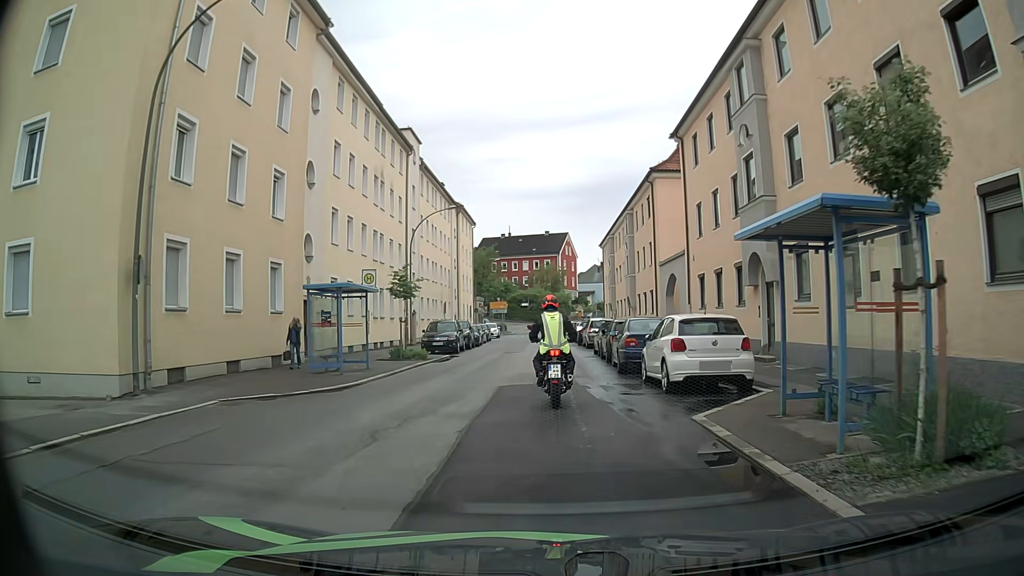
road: tertiary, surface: asphalt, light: Day
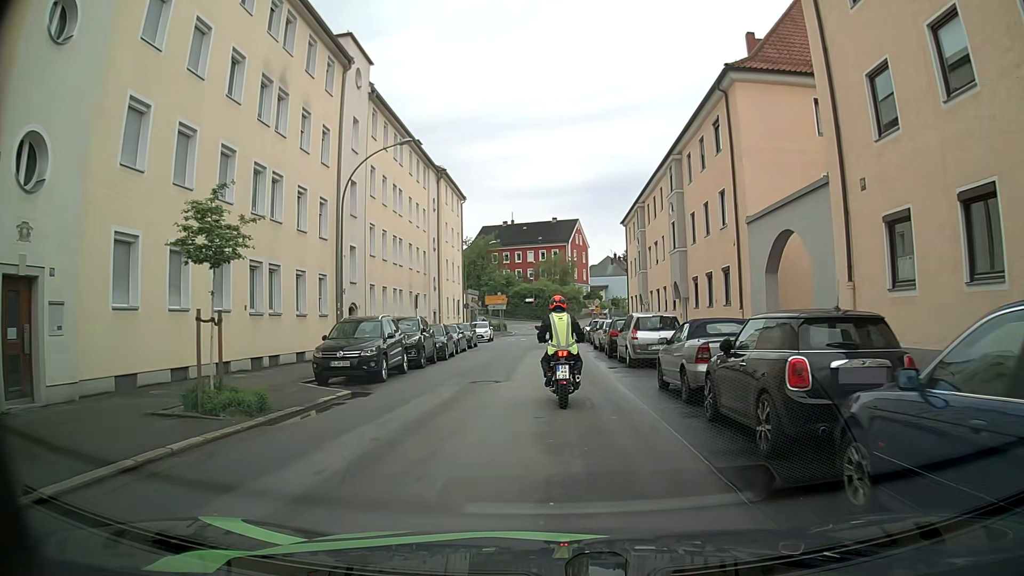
(-0.2, +16.1) m; 0°
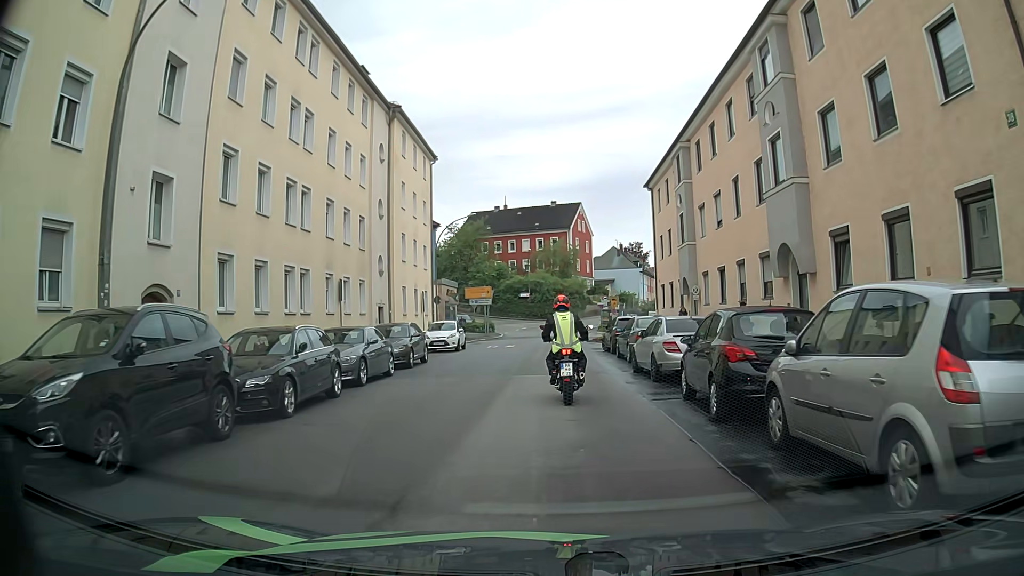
(-0.2, +16.1) m; -1°
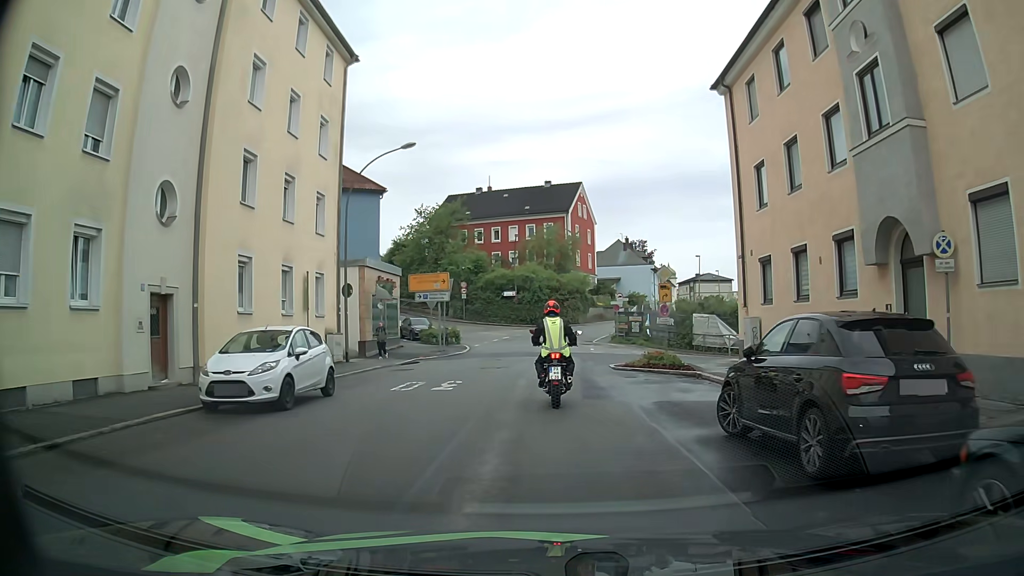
(+0.1, +20.5) m; -1°
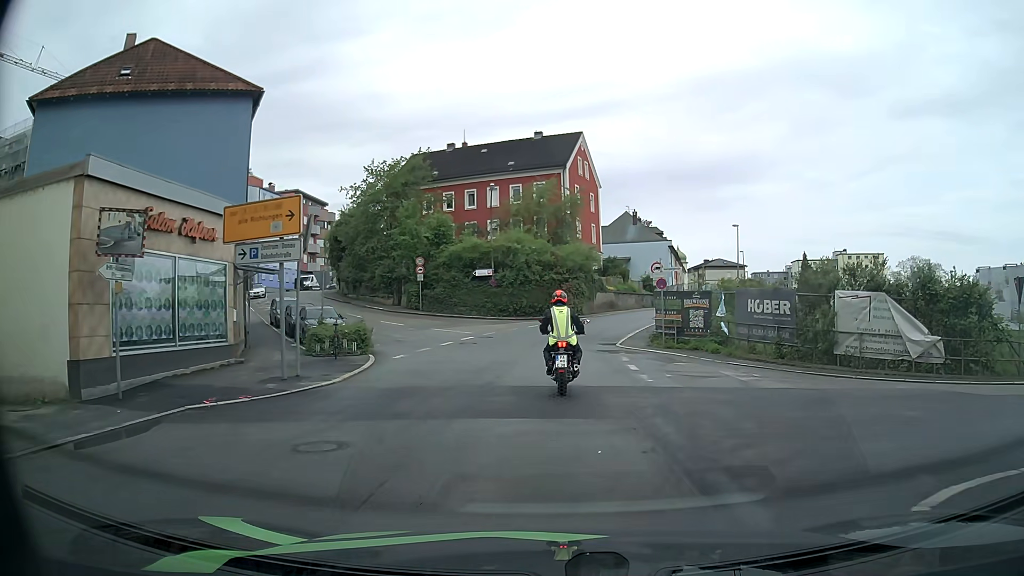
(+0.4, +20.5) m; +1°
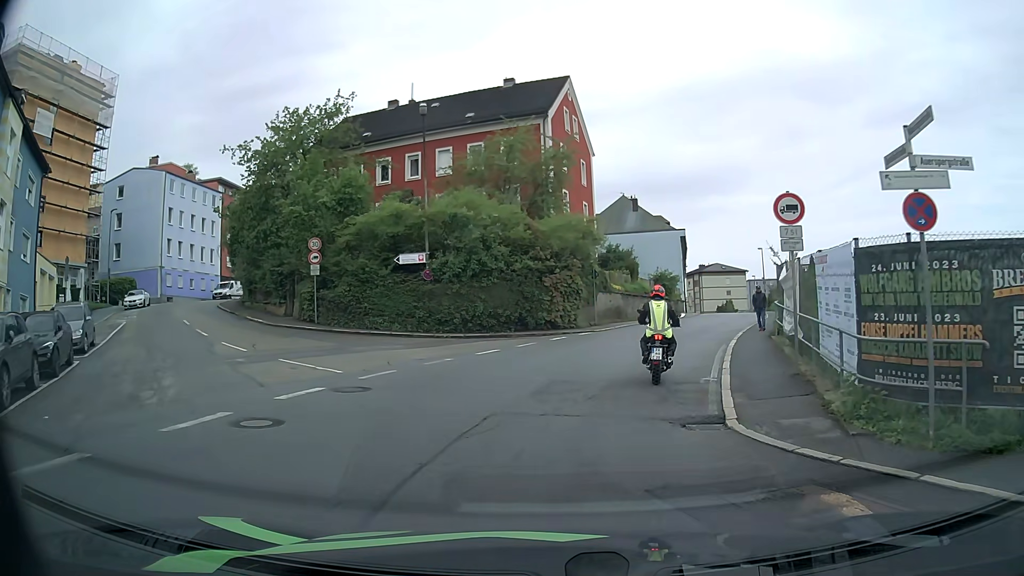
(+0.2, +19.2) m; +1°
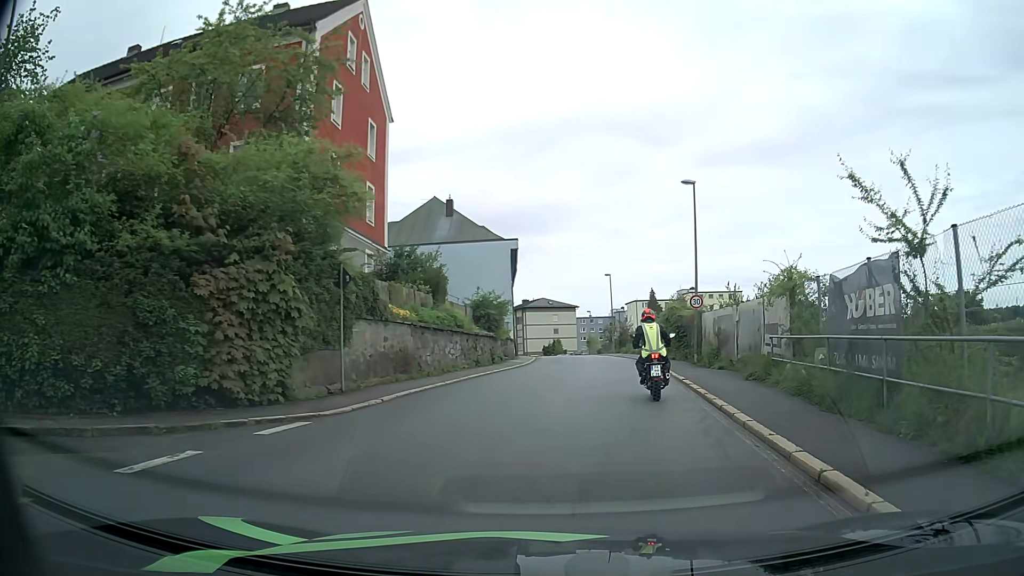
(+2.5, +17.8) m; +16°
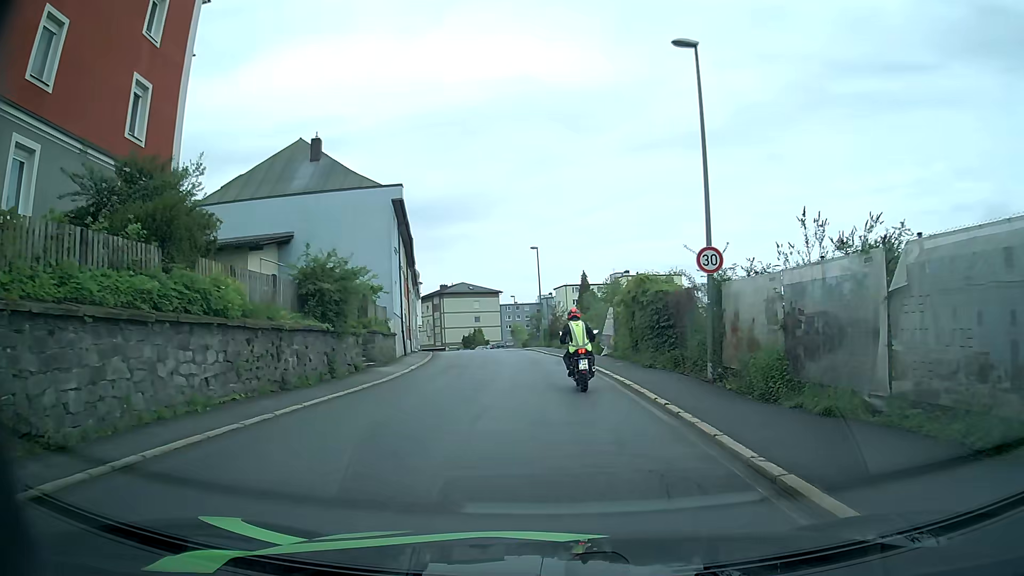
(+1.1, +14.3) m; +7°
(0, +10) (-1, +20) (-1, +30) (-2, +40) (-3, +50) (-5, +60) (-6, +70) (-8, +79) (-11, +89) (-14, +98) m
